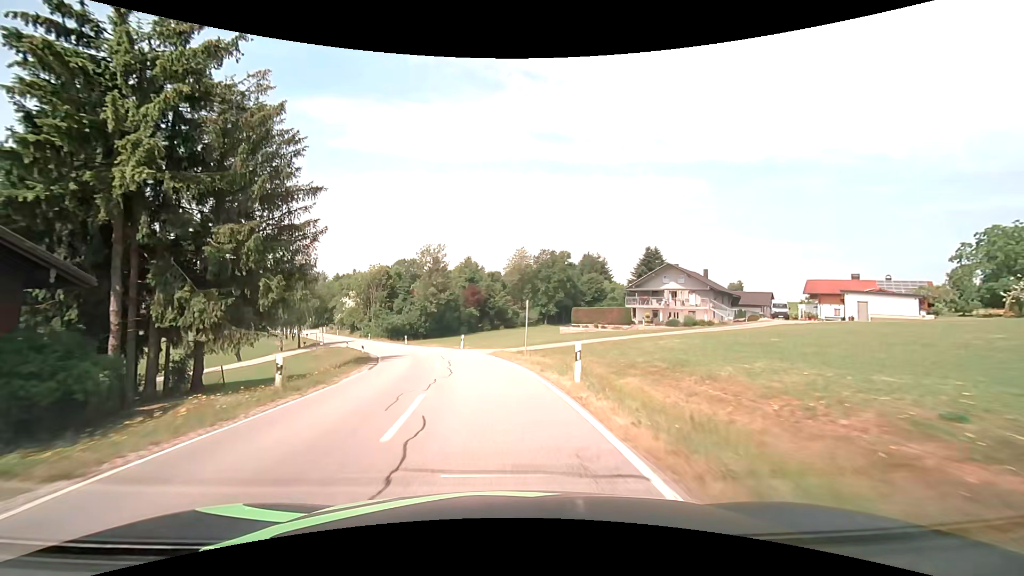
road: secondary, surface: asphalt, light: Day
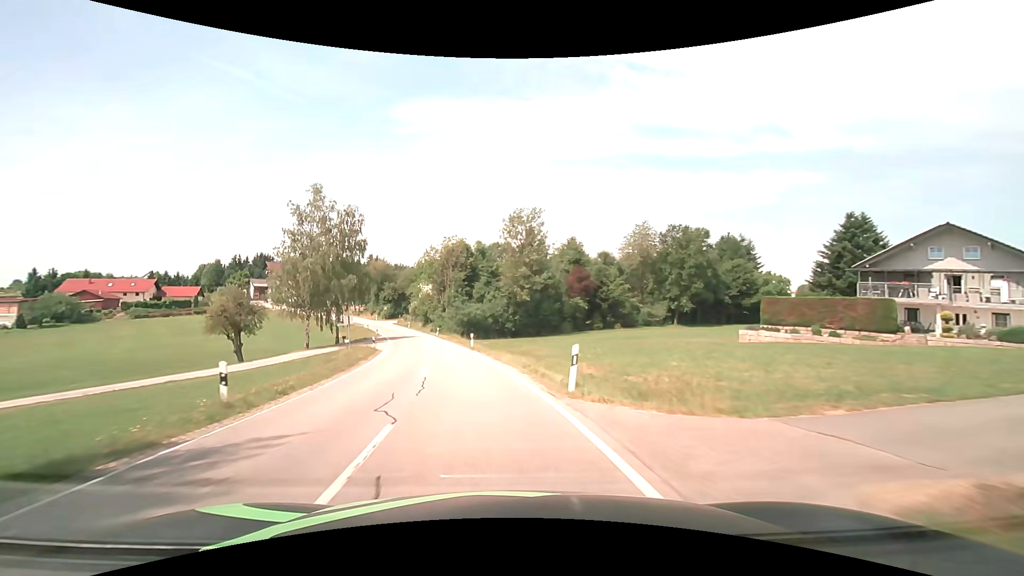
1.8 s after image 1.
(-2.2, +26.8) m; -11°
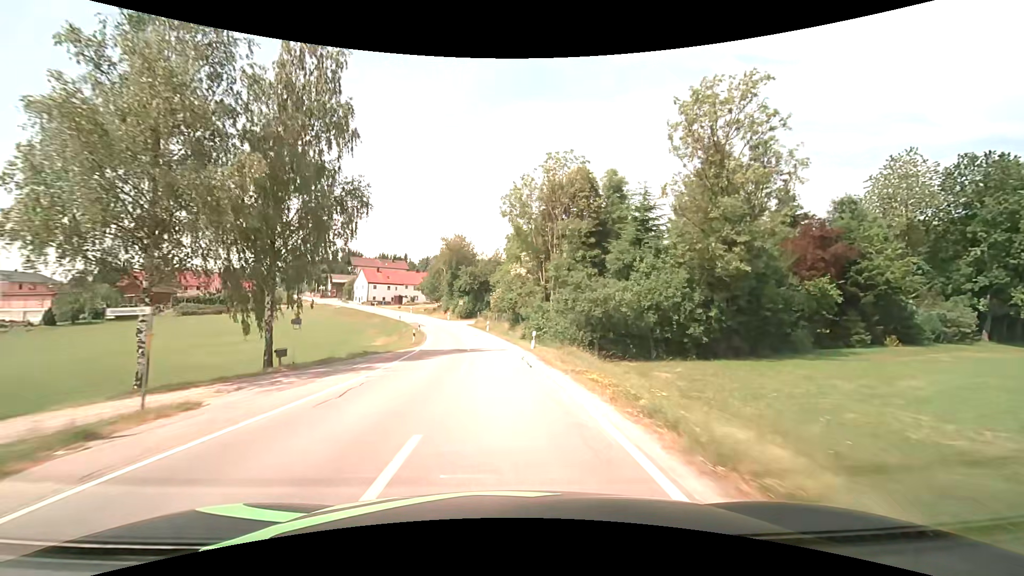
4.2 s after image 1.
(-4.7, +36.6) m; -12°
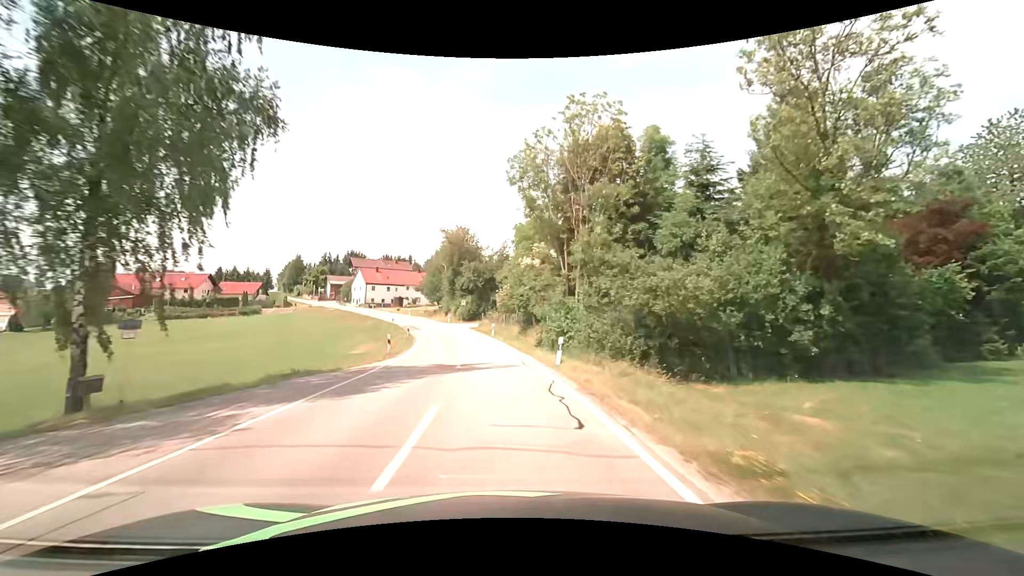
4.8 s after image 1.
(-0.1, +9.7) m; -1°
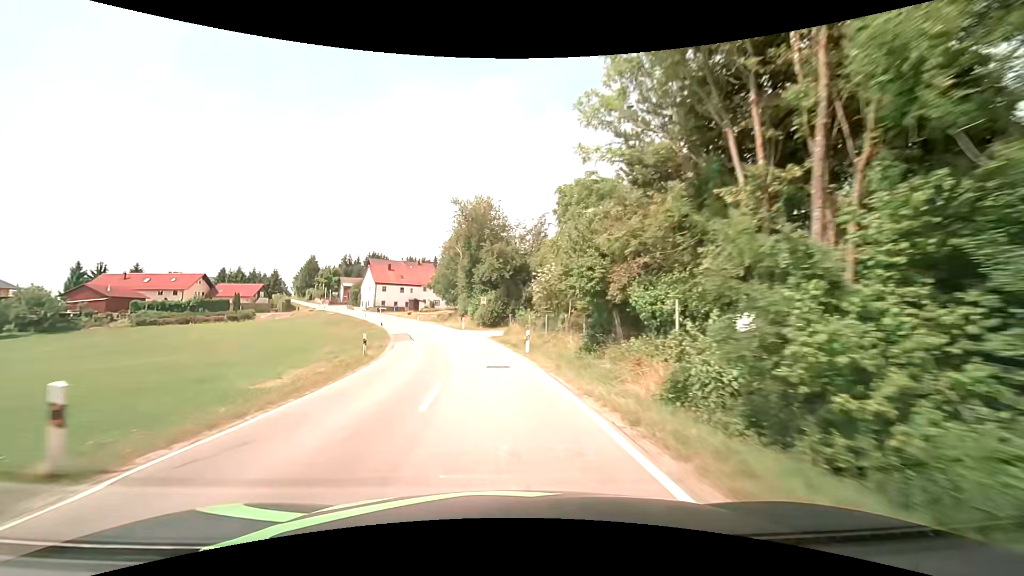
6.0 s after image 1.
(-0.5, +19.8) m; -3°
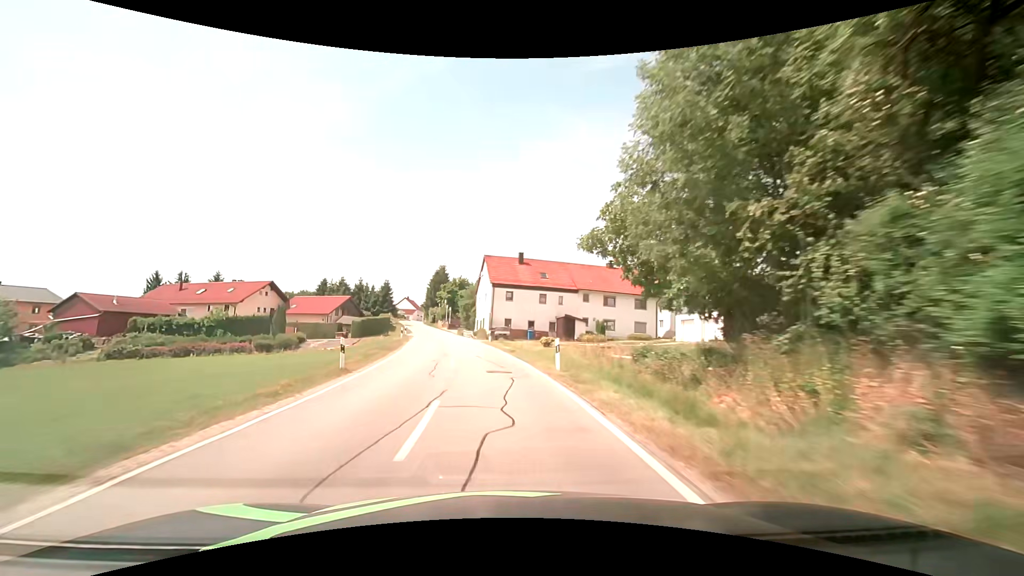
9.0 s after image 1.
(-7.5, +50.3) m; -19°
